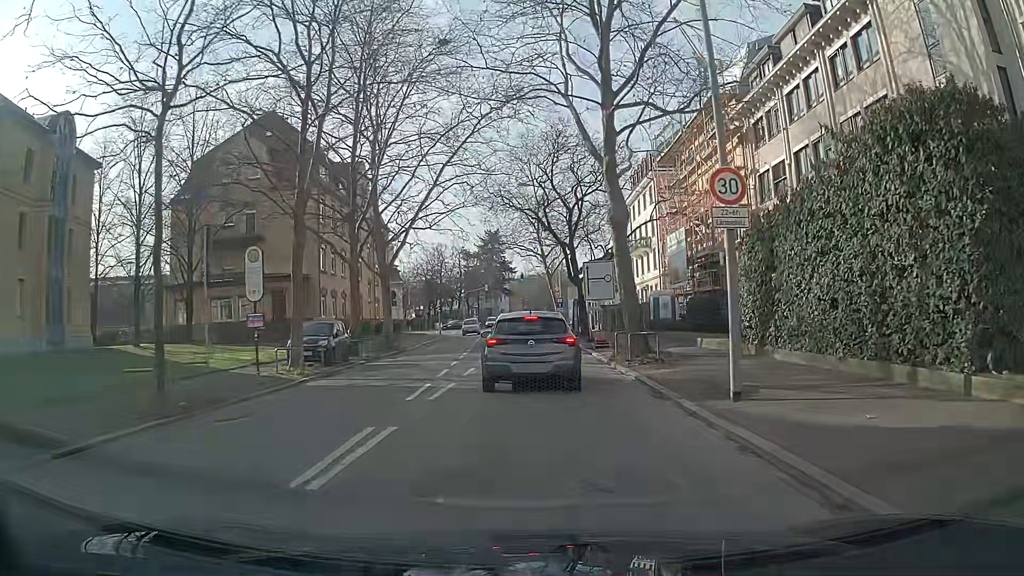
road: secondary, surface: asphalt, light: Day
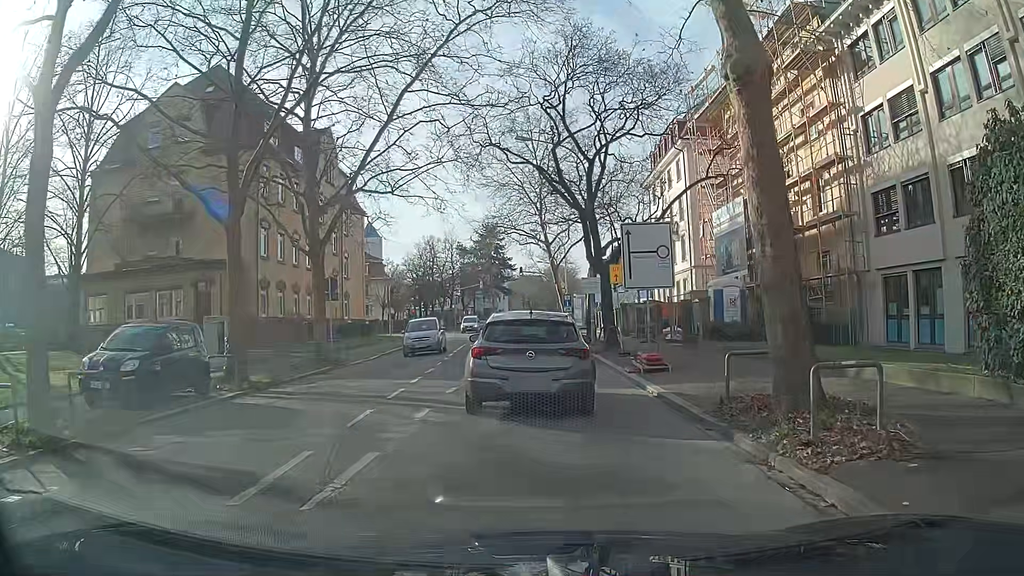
(+0.1, +11.4) m; +1°
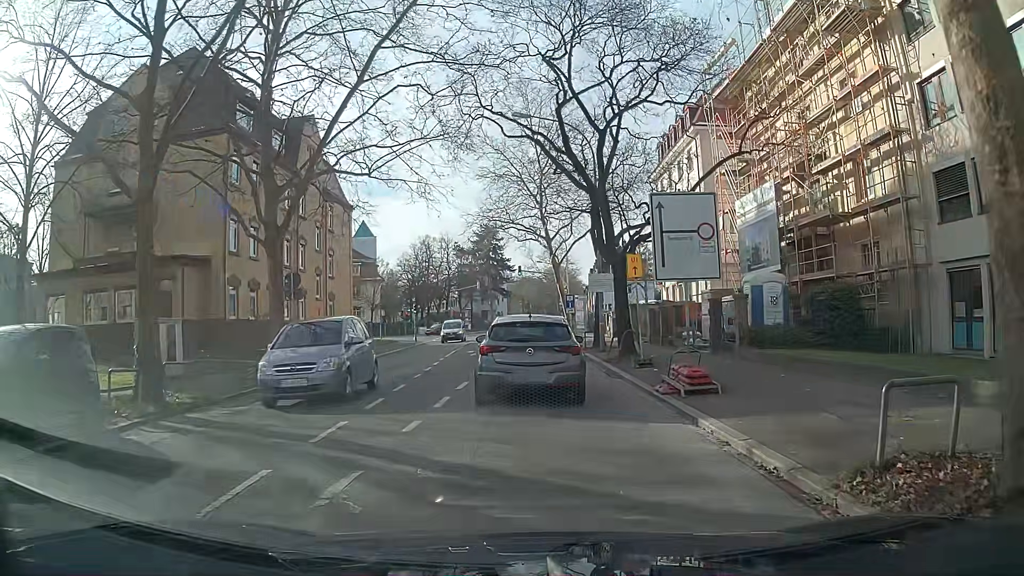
(-0.1, +4.2) m; -1°
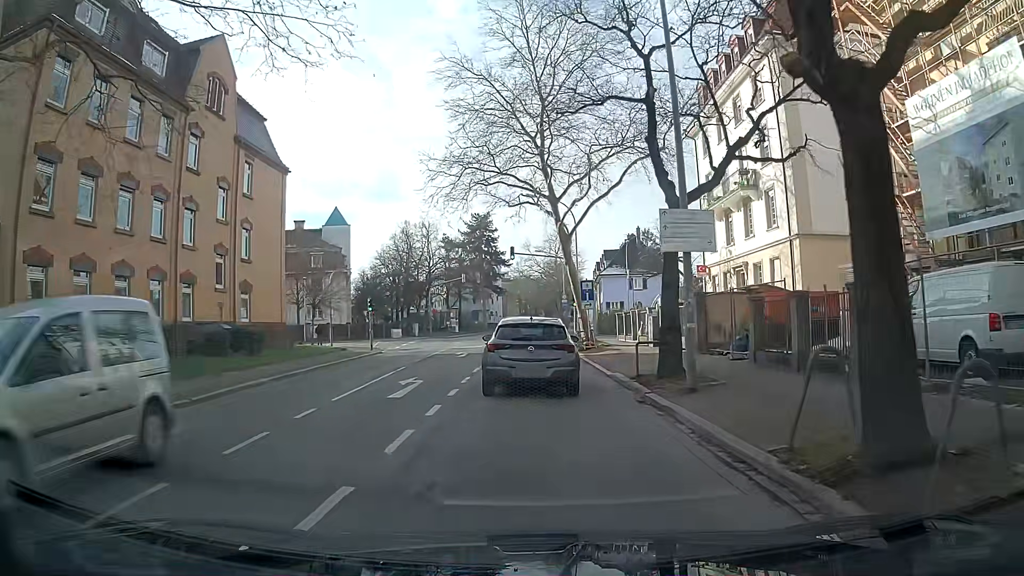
(+0.1, +16.3) m; +1°
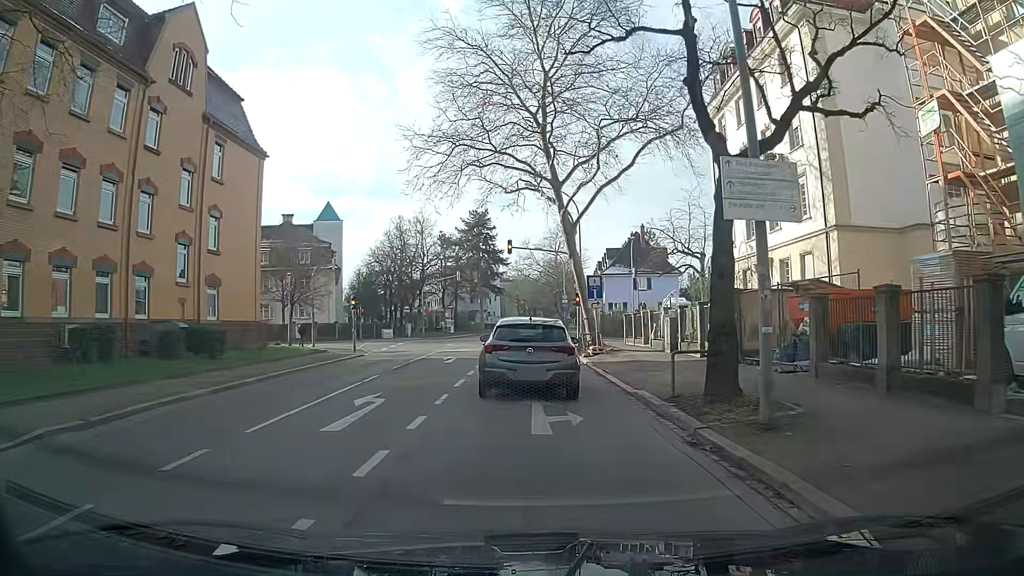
(0.0, +4.0) m; +1°
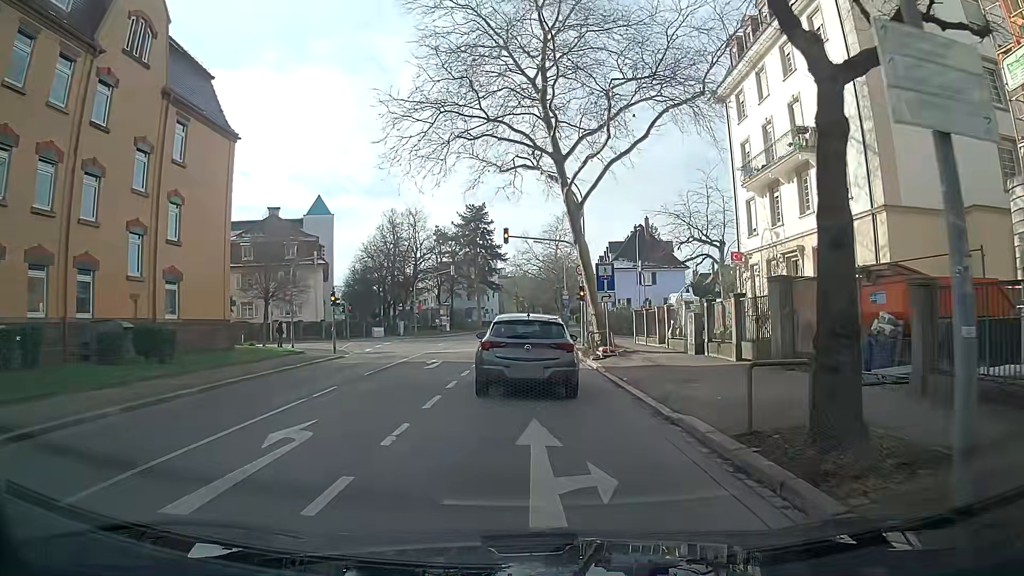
(0.0, +4.0) m; +1°
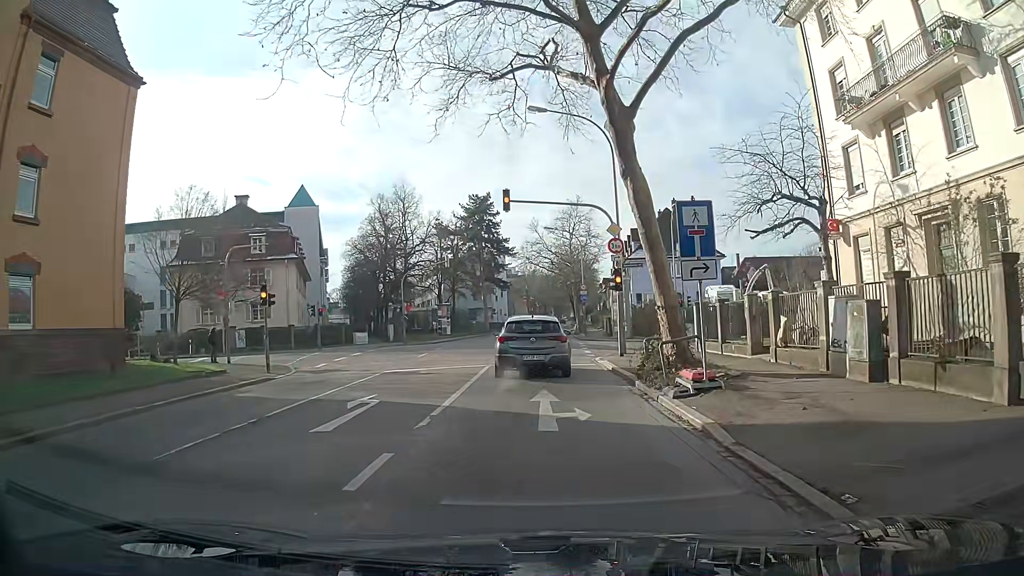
(-0.3, +10.9) m; -3°
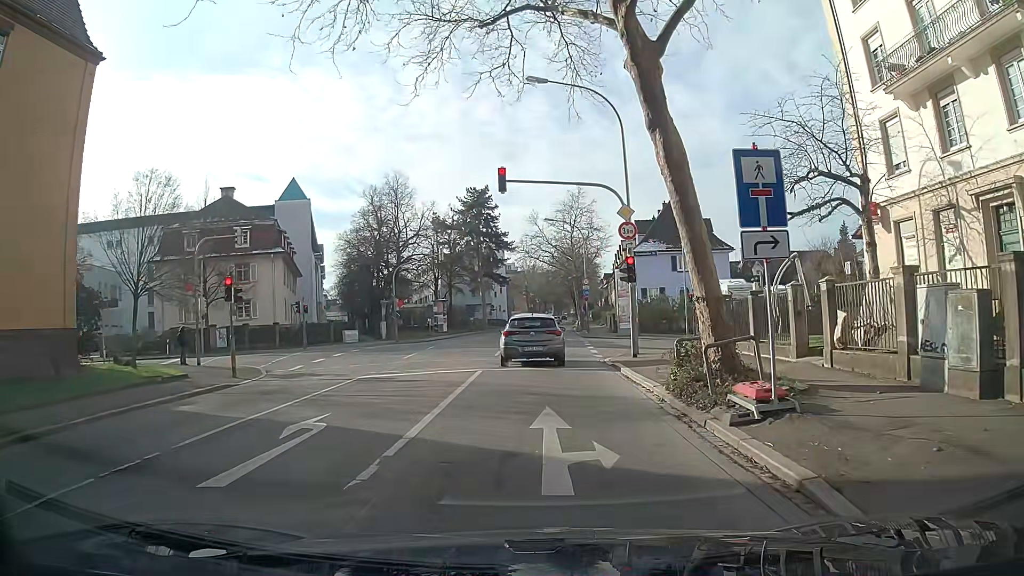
(0.0, +3.1) m; +1°
